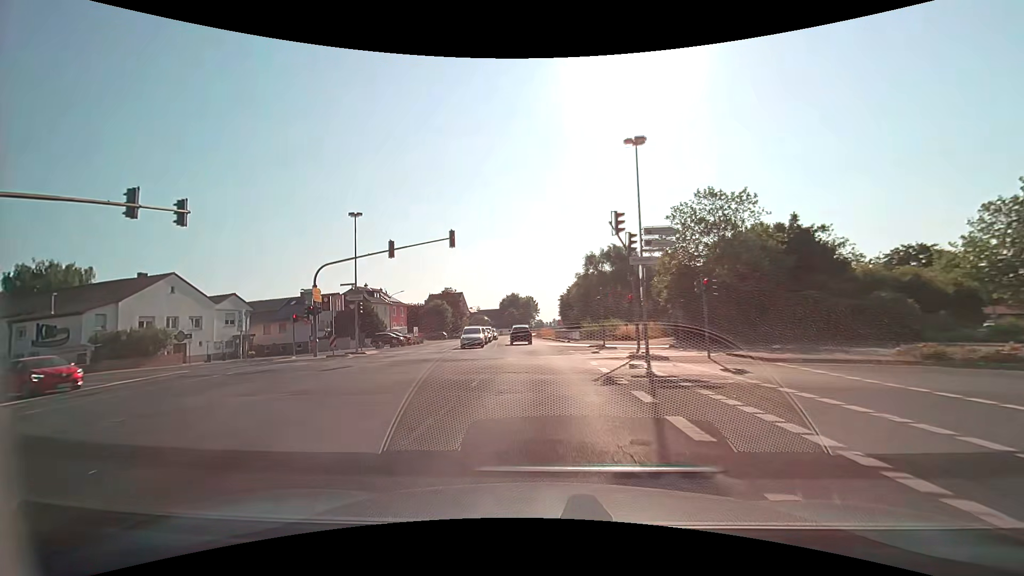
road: secondary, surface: asphalt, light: Day
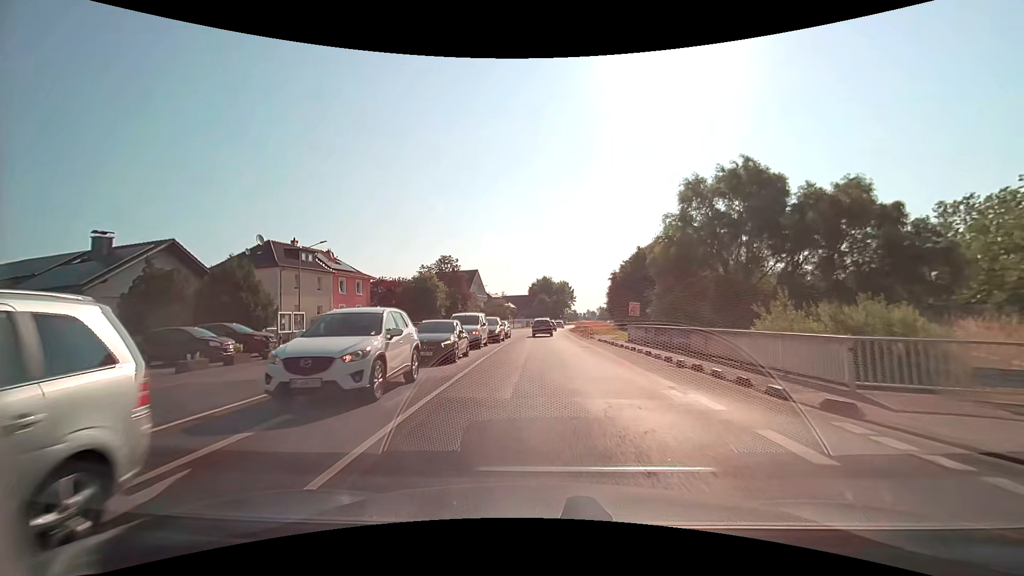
(-1.4, +37.3) m; -3°
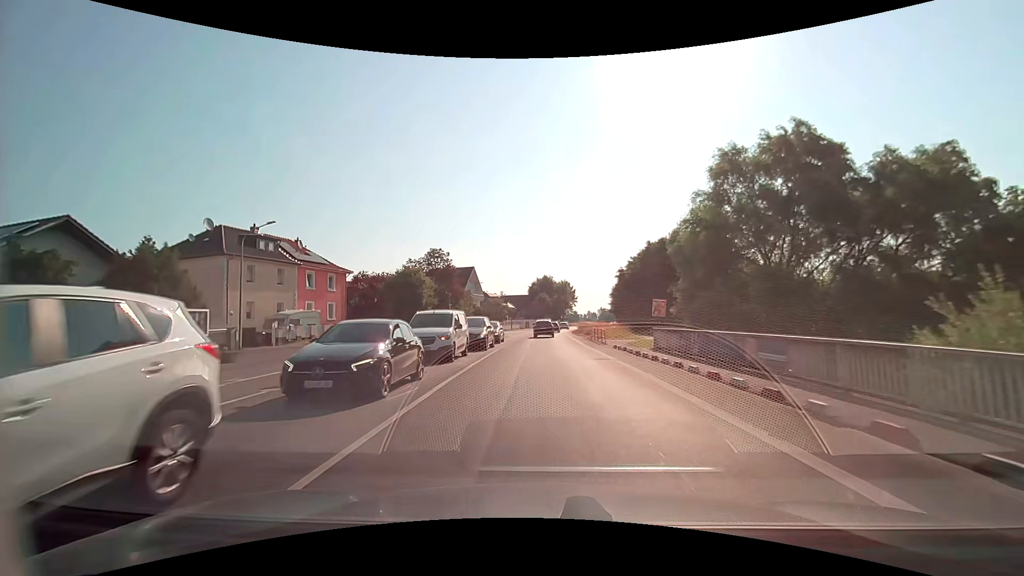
(0.0, +7.6) m; 0°
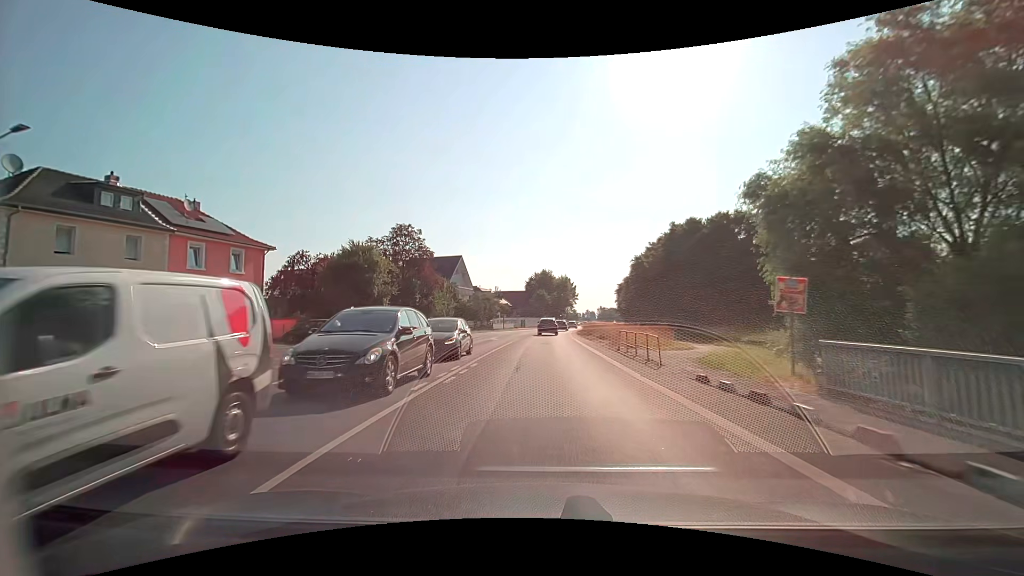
(0.0, +15.2) m; 0°
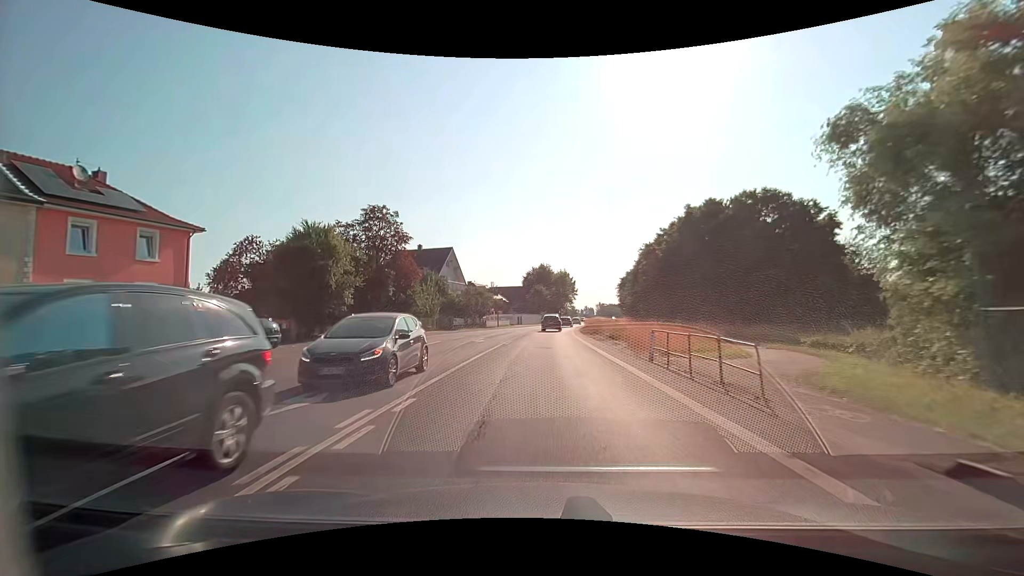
(0.0, +7.7) m; 0°
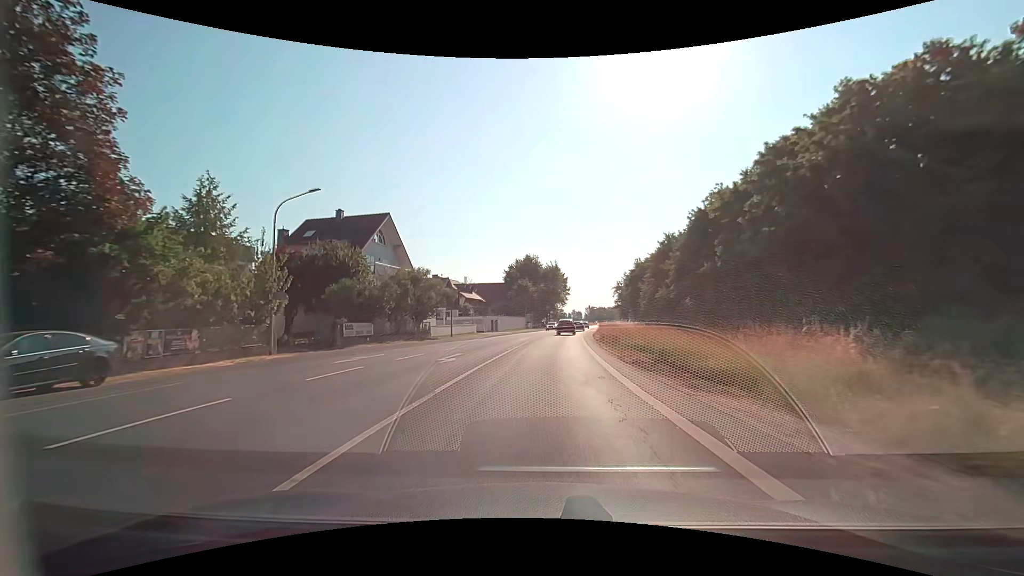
(+0.2, +31.1) m; +2°
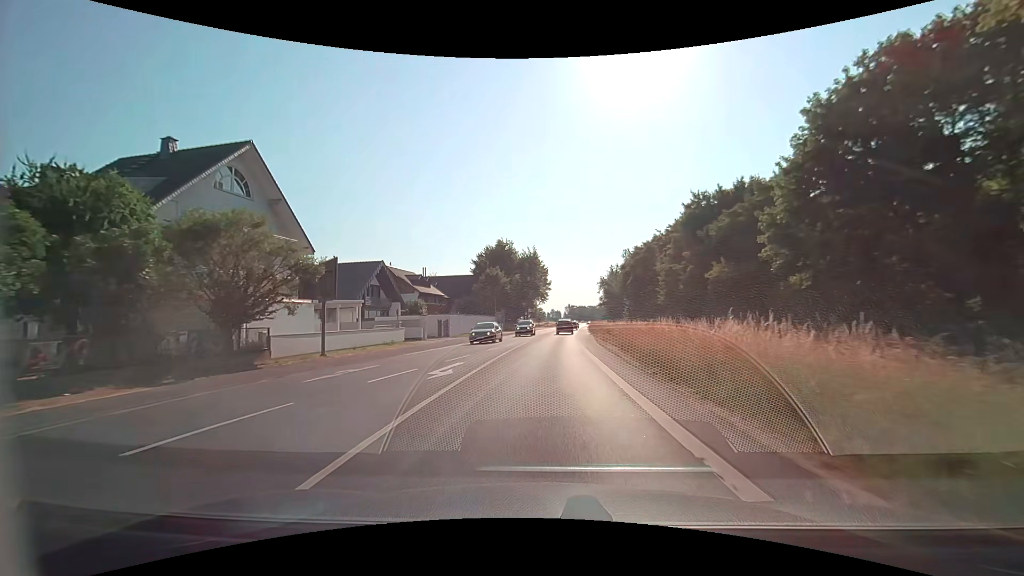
(+0.5, +23.7) m; +2°
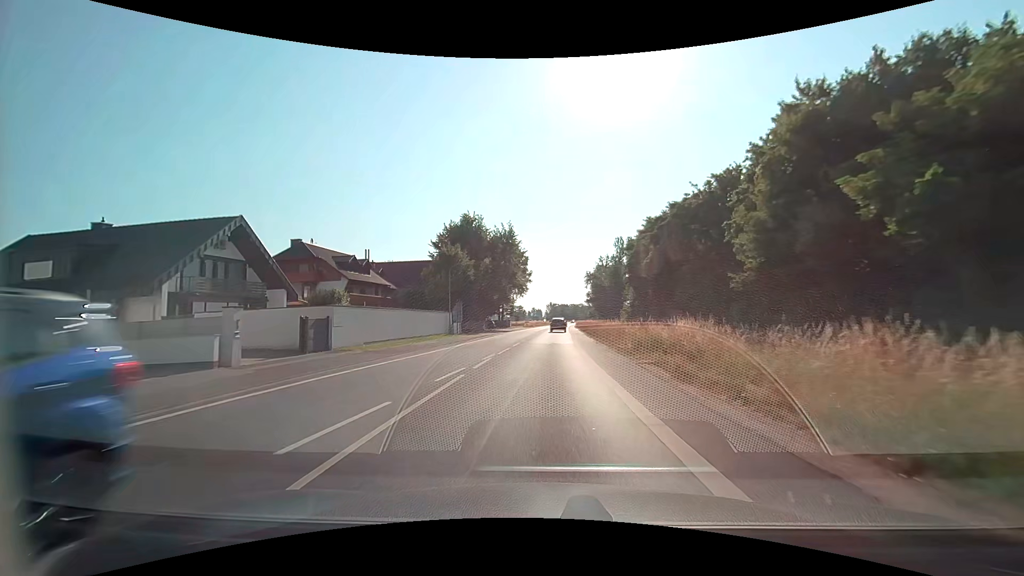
(+0.4, +24.1) m; +2°
(0, +10) (0, +20) (0, +30) (+1, +40) (+1, +50) (+1, +60) (+2, +70) (+2, +80) (+3, +90) (+3, +100) m
